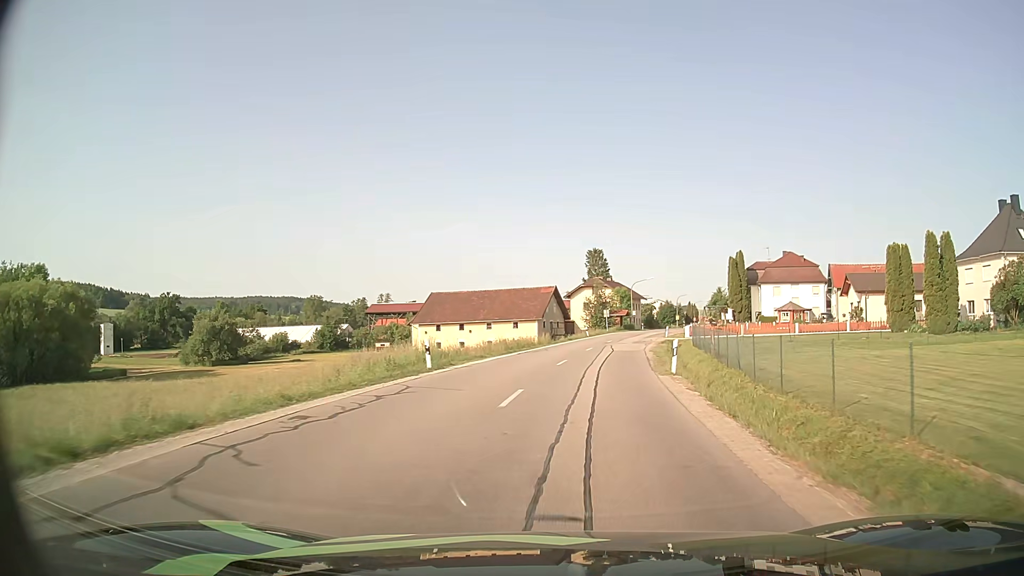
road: secondary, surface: asphalt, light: Day
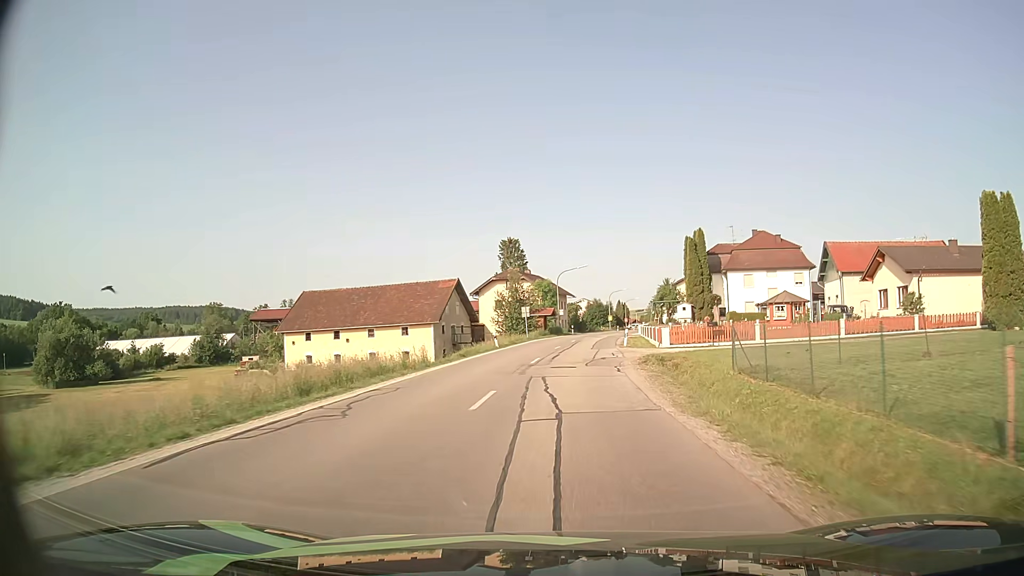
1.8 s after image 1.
(+1.5, +23.4) m; +7°
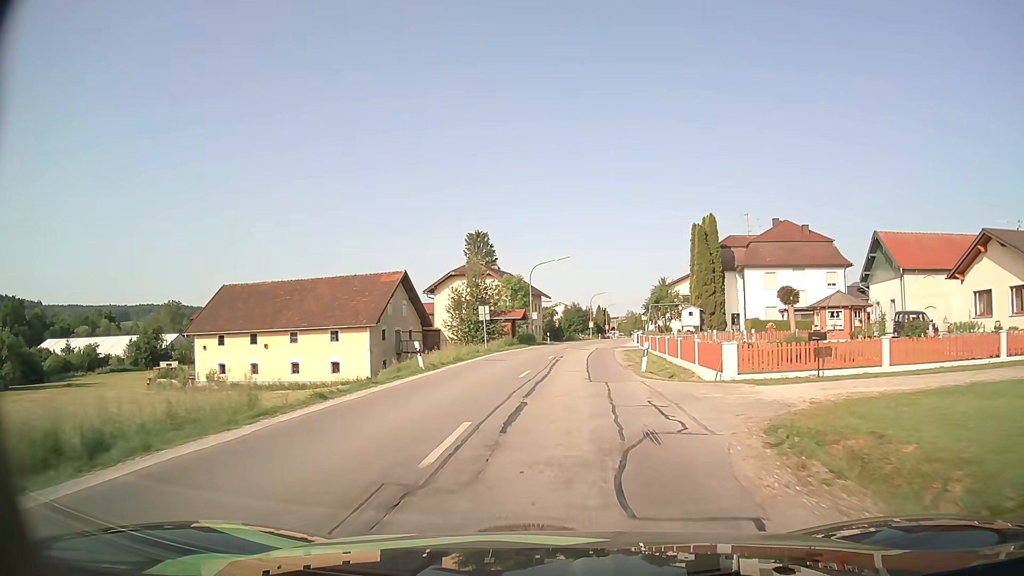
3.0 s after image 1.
(+0.3, +15.9) m; +2°
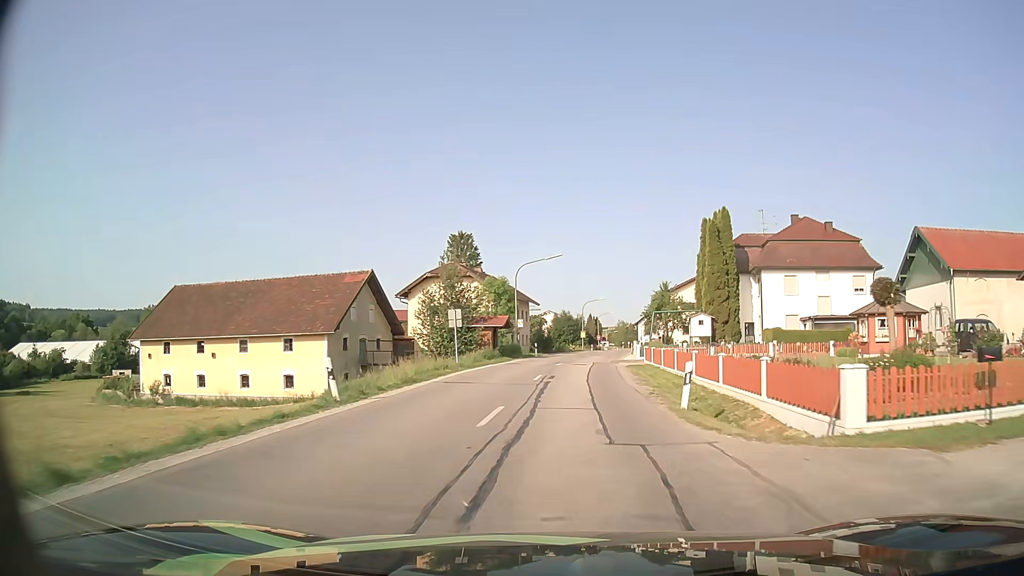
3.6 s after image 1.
(0.0, +8.0) m; 0°
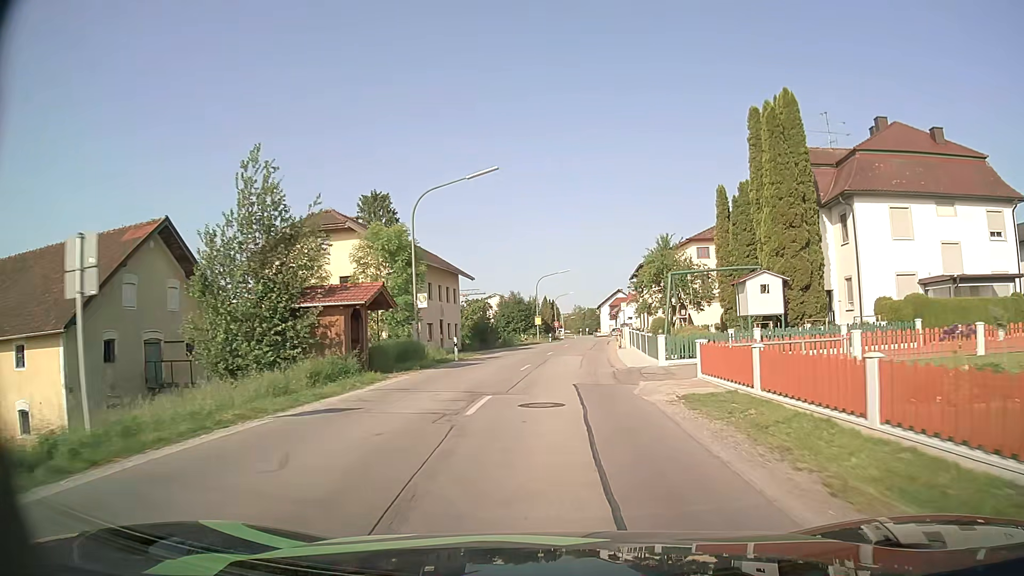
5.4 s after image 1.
(+1.1, +24.2) m; +4°
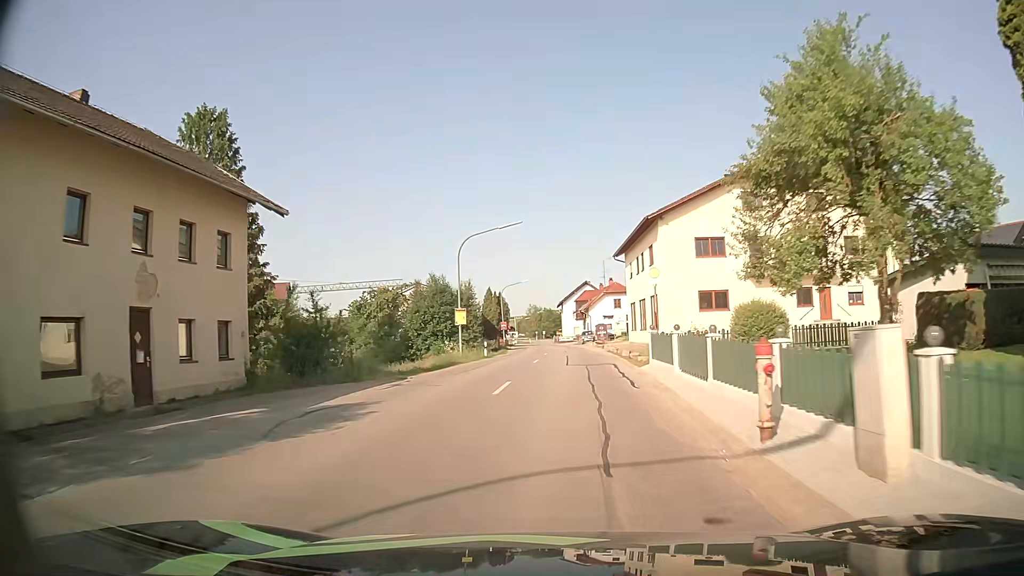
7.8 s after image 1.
(+1.2, +32.1) m; +4°
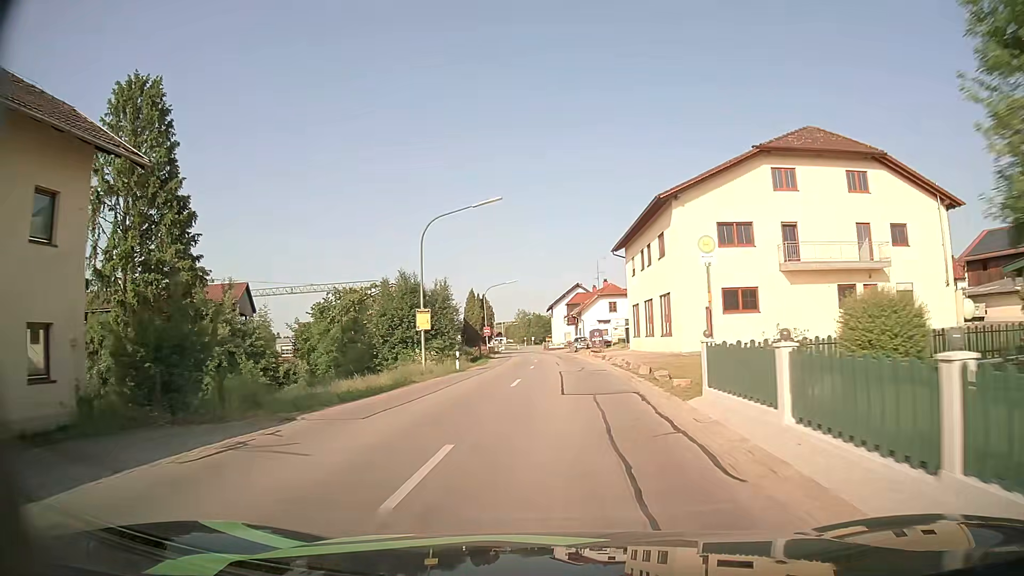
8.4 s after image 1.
(+0.1, +8.1) m; +2°
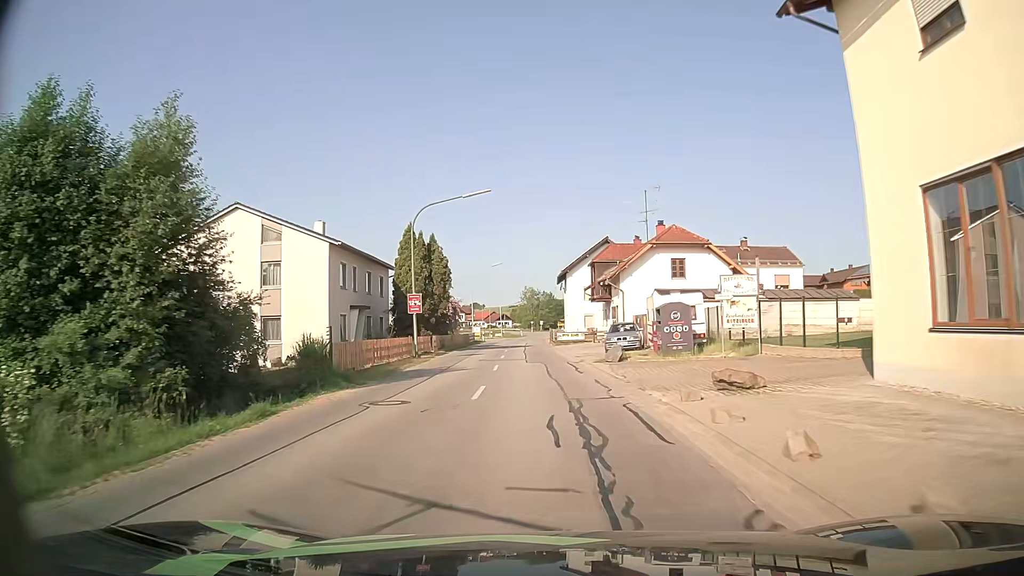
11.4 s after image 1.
(-0.2, +38.9) m; -2°
(0, +10) (-1, +20) (-1, +30) (-2, +40) (-2, +50) (-2, +60) (-3, +70) (-3, +80) (-3, +90) (-2, +100) m
